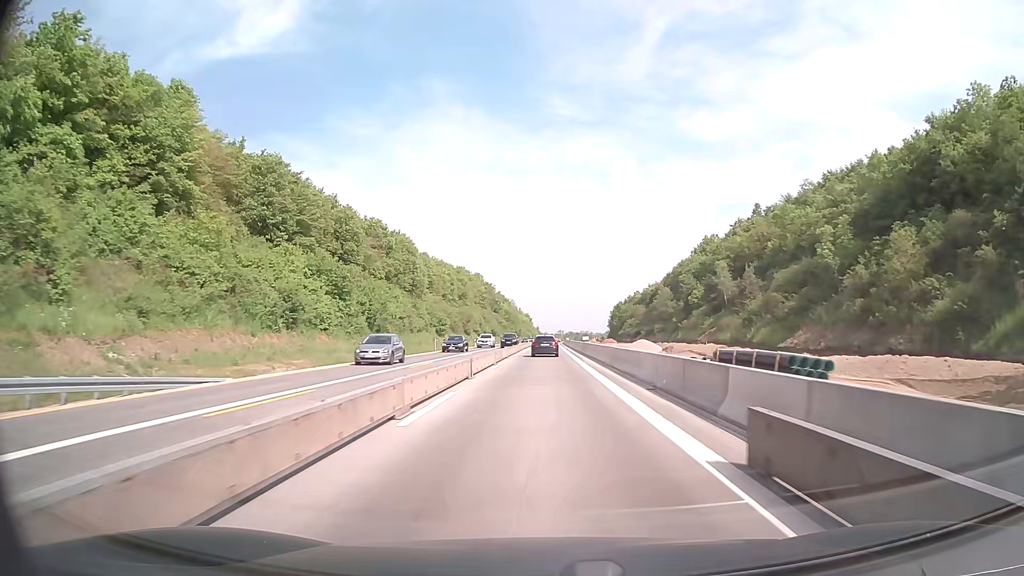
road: motorway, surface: concrete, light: Day
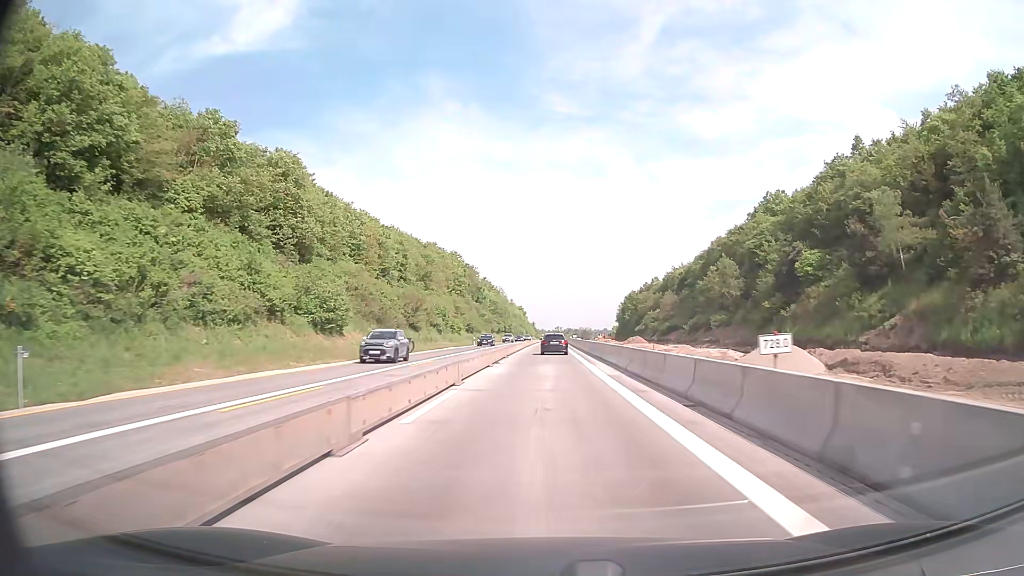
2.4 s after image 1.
(+0.1, +53.7) m; 0°
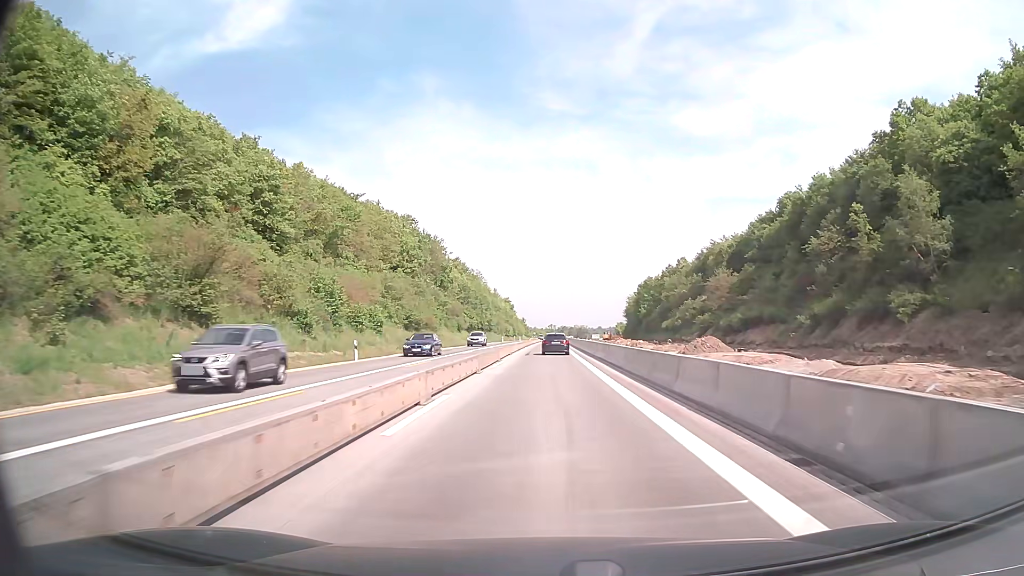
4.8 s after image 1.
(+0.3, +54.8) m; +1°
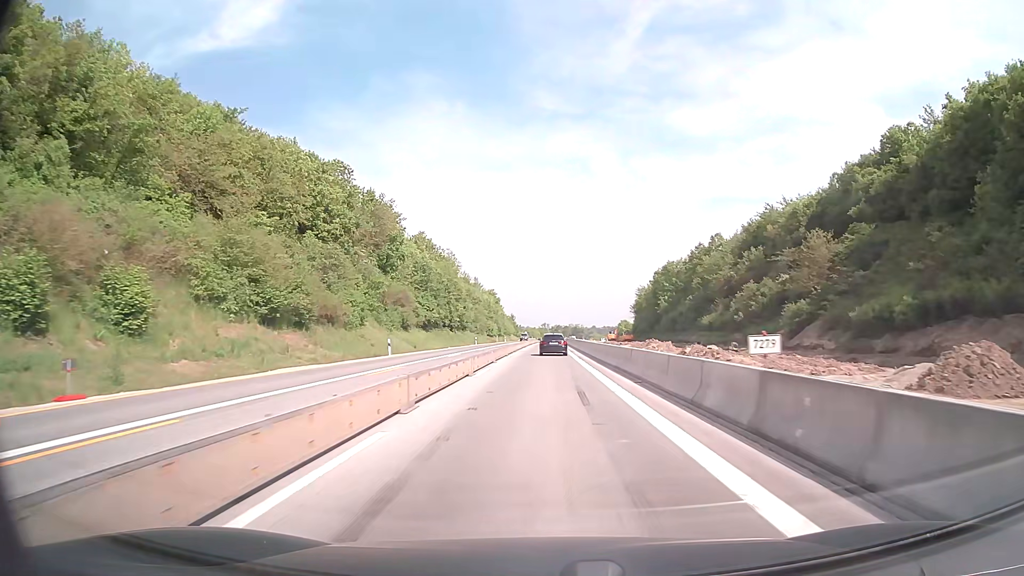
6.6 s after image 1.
(+0.2, +41.4) m; +1°
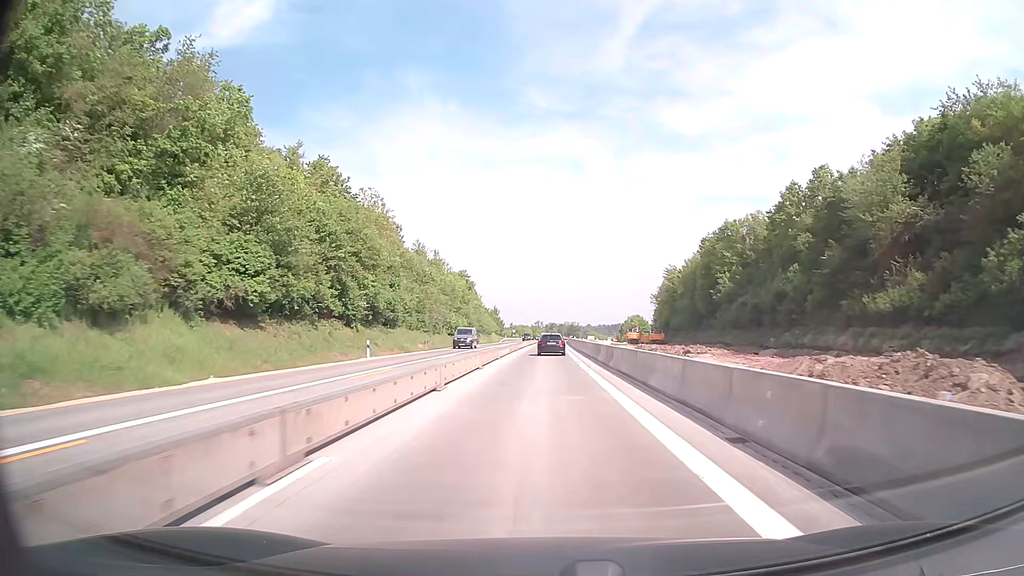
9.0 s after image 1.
(+0.3, +55.5) m; +1°
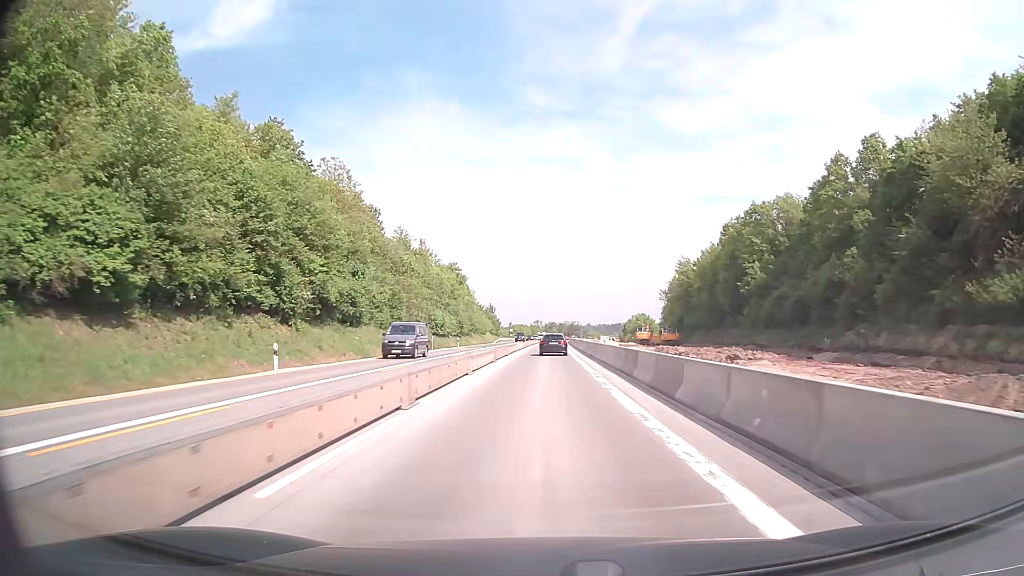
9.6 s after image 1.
(0.0, +14.0) m; 0°
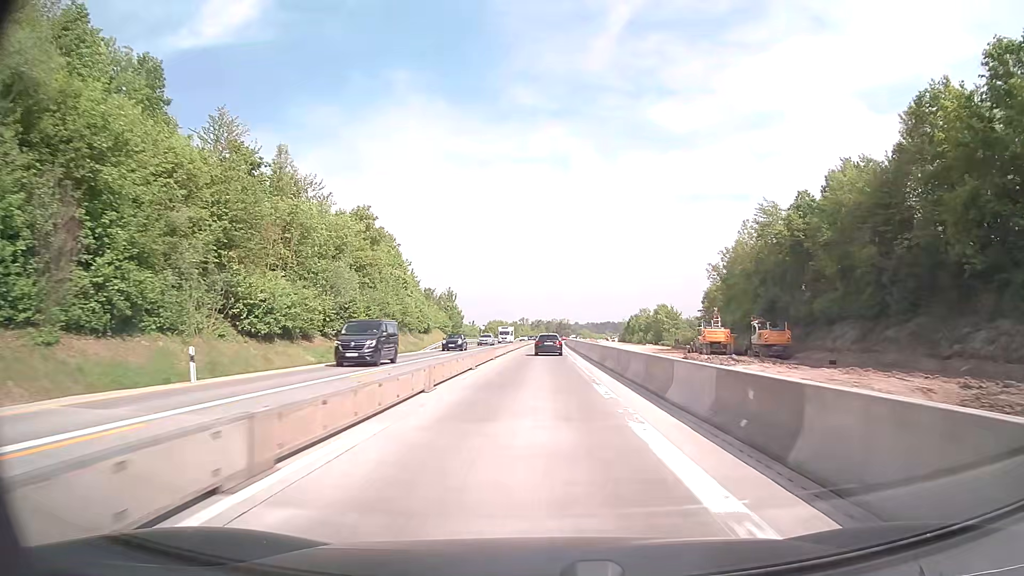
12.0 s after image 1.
(+0.6, +56.4) m; +1°
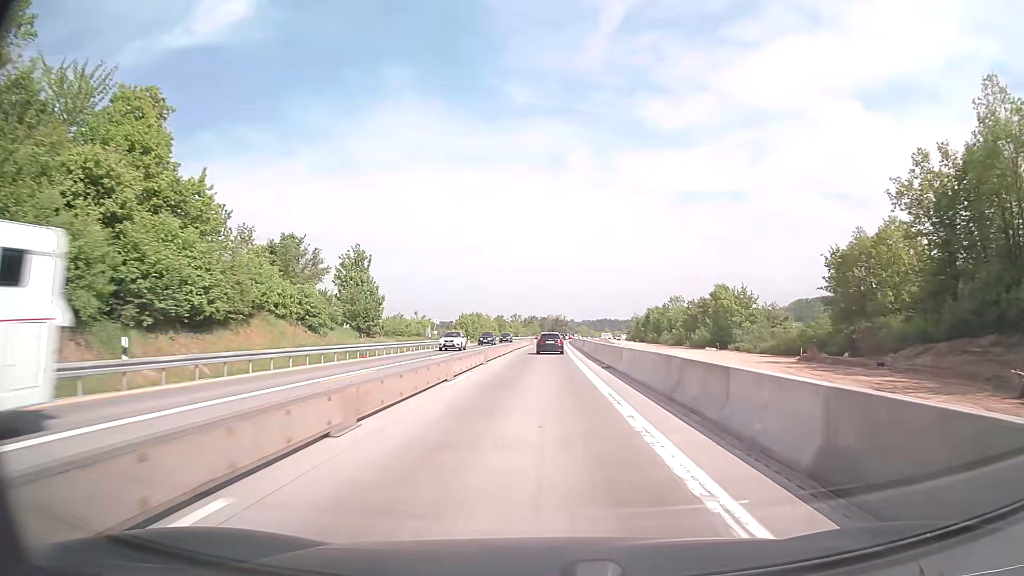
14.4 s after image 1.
(+0.2, +57.0) m; +1°
(0, +10) (0, +20) (0, +30) (0, +40) (0, +50) (0, +60) (0, +70) (+1, +80) (+1, +90) (+1, +100) m
